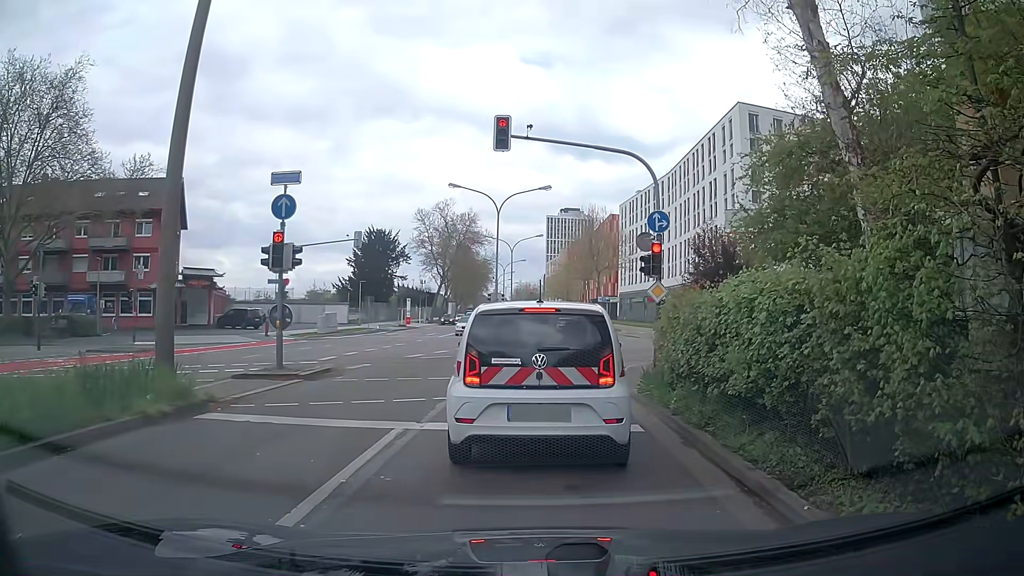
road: secondary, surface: asphalt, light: Day
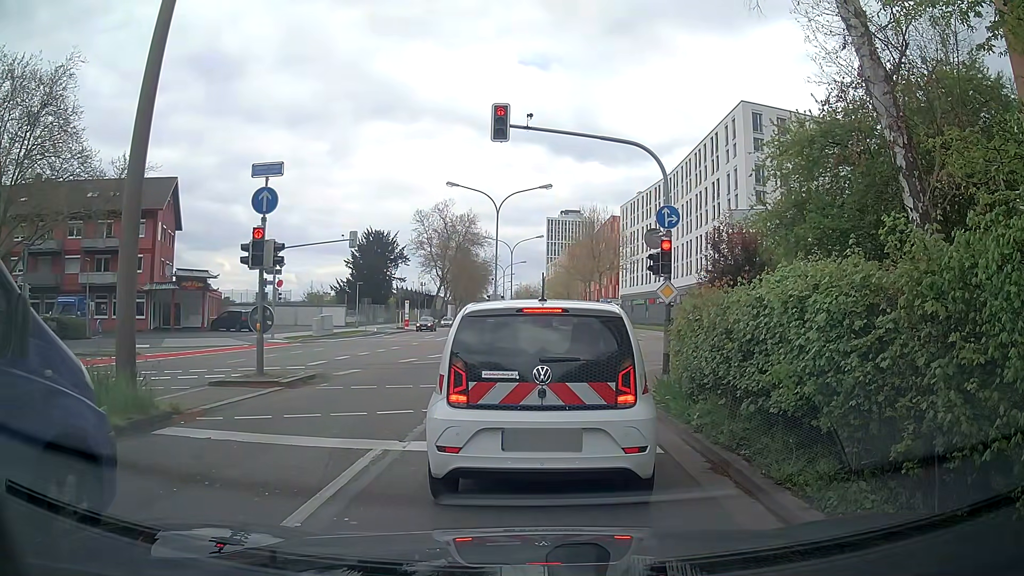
(0.0, +1.1) m; 0°
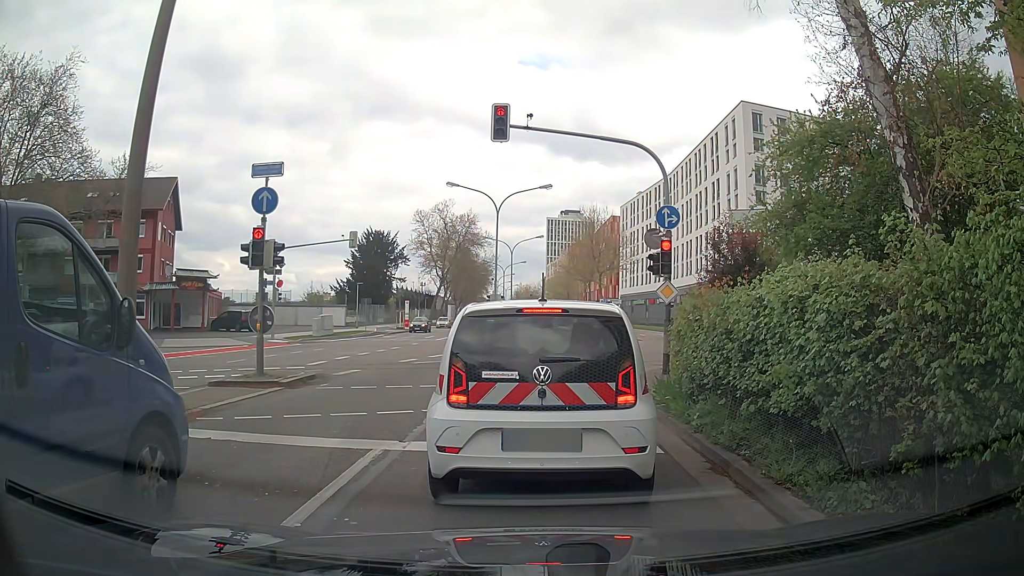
(0.0, 0.0) m; 0°
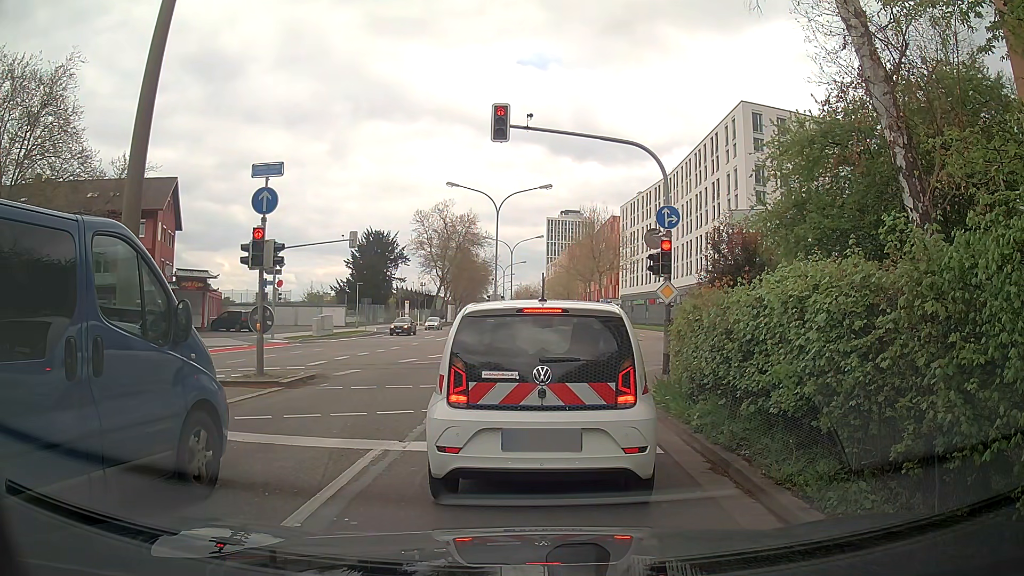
(0.0, 0.0) m; 0°
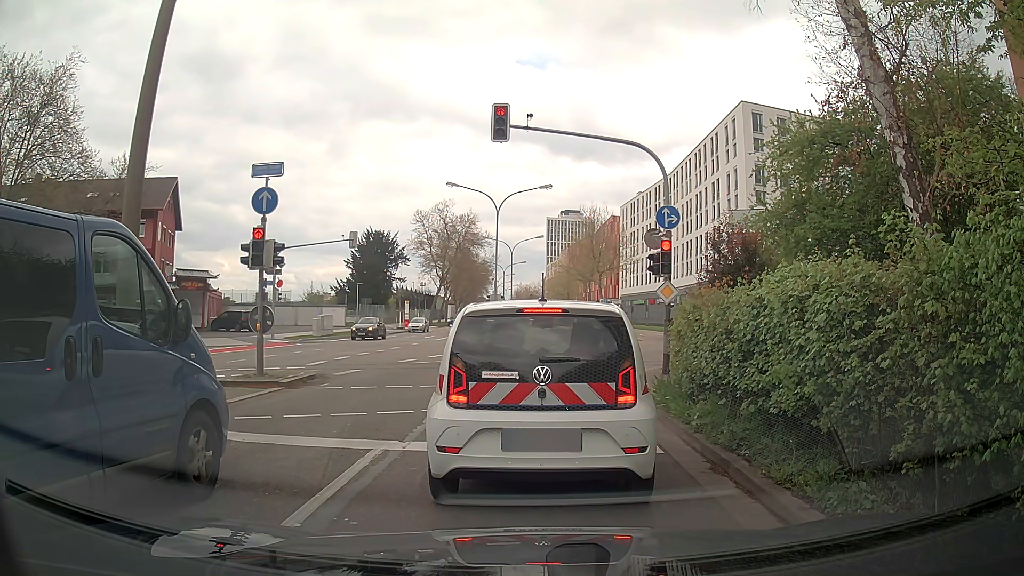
(0.0, 0.0) m; 0°
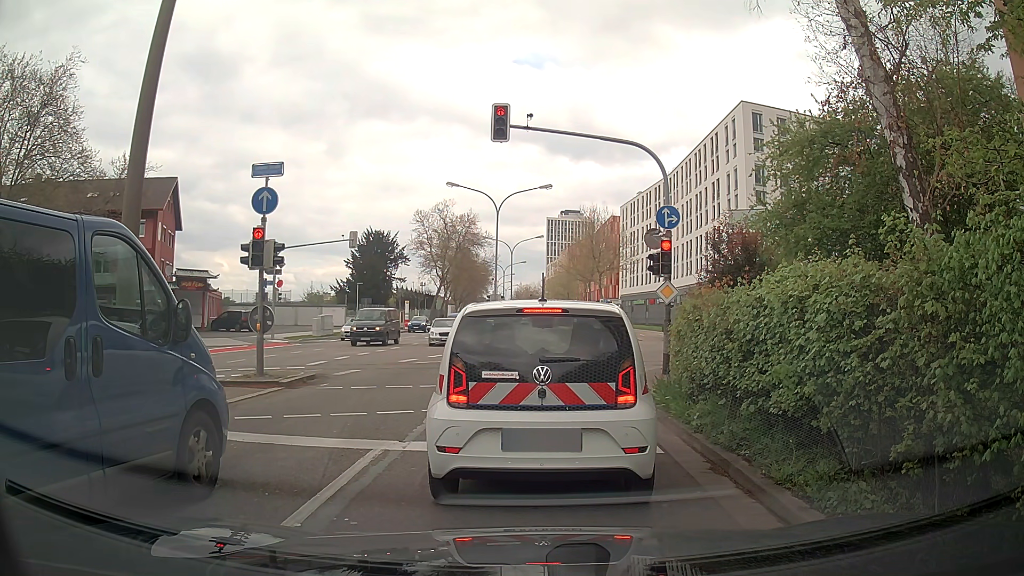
(0.0, 0.0) m; 0°
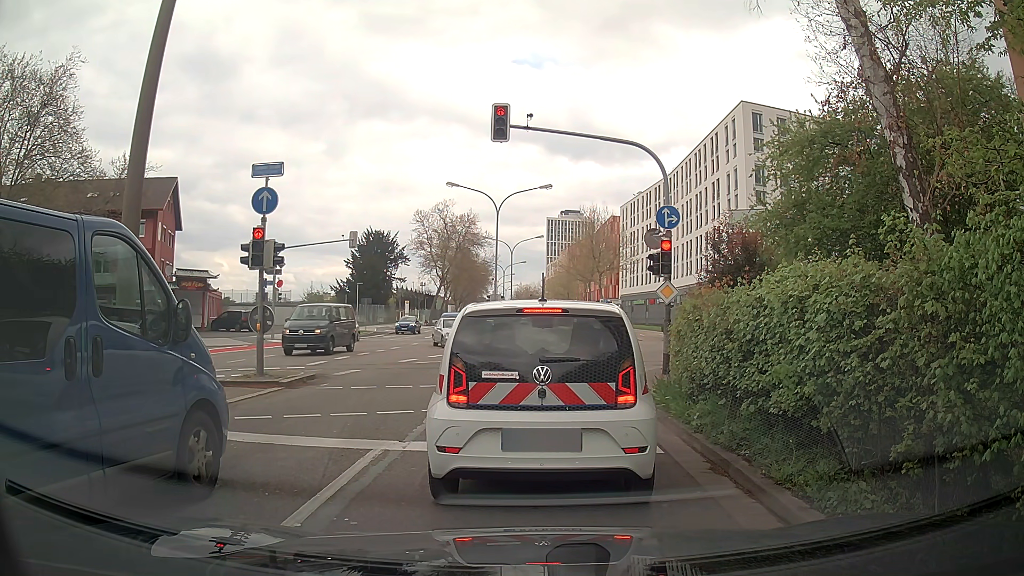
(0.0, 0.0) m; 0°
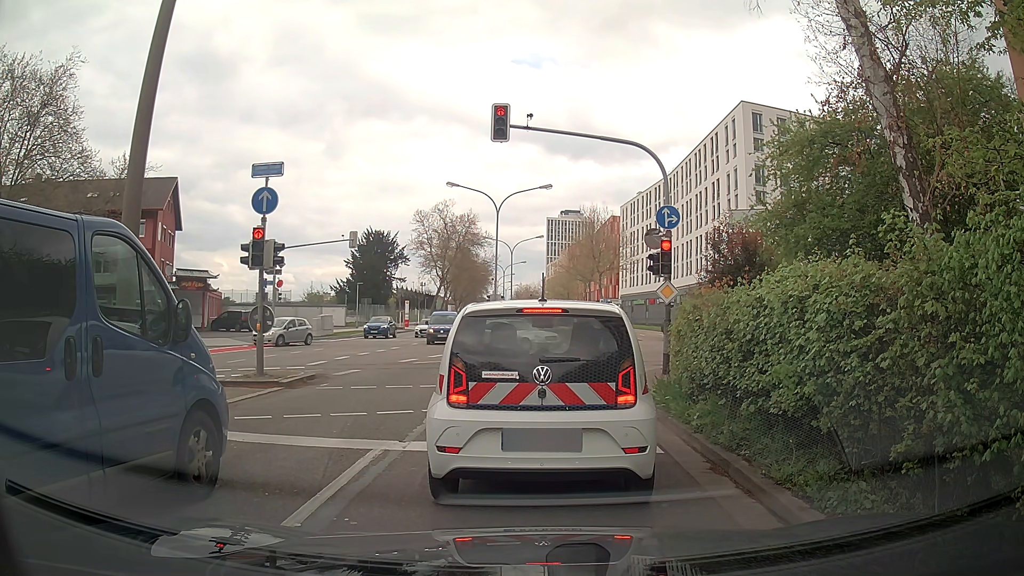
(0.0, 0.0) m; 0°
